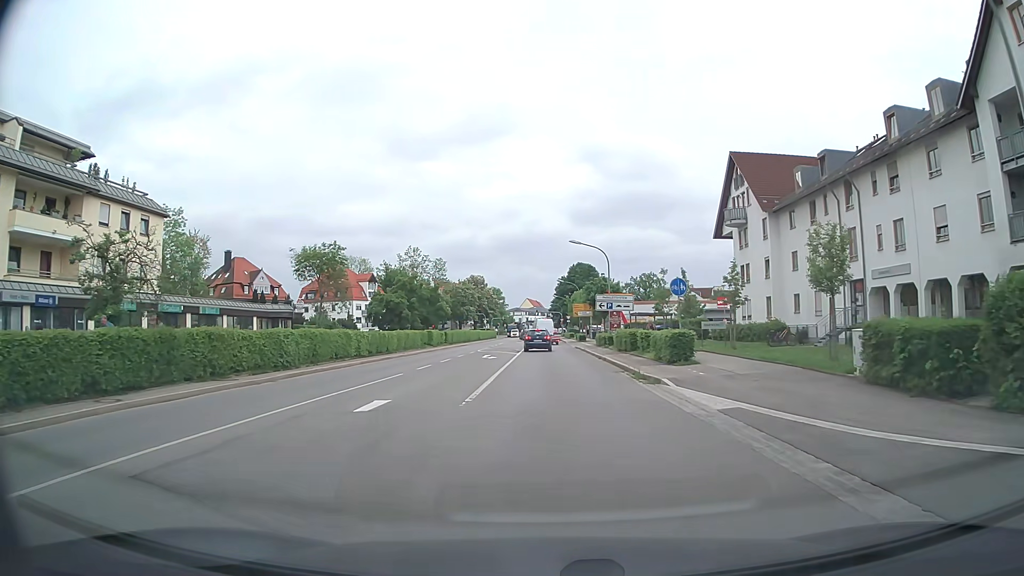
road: secondary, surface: asphalt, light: Day
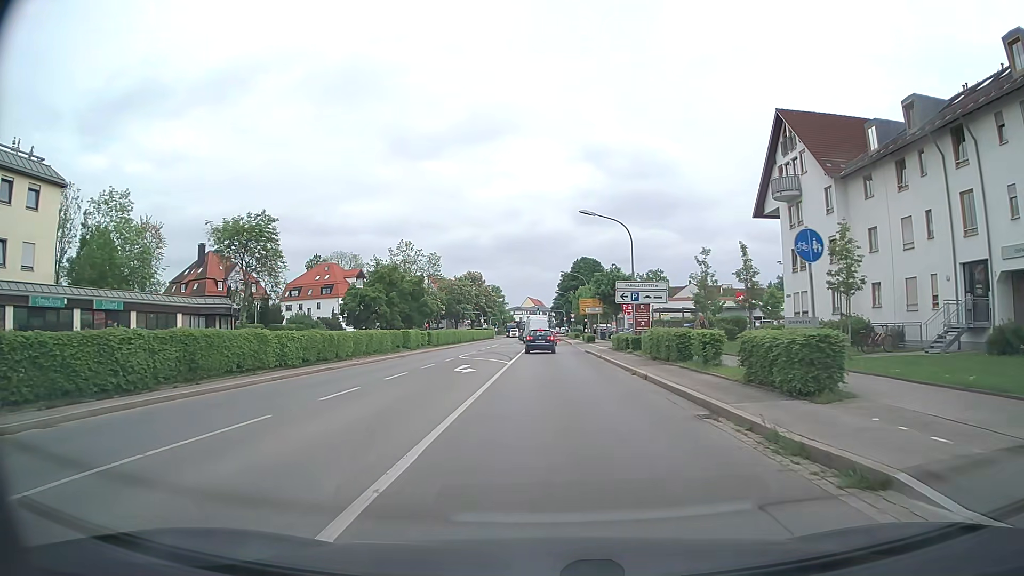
(0.0, +11.3) m; 0°
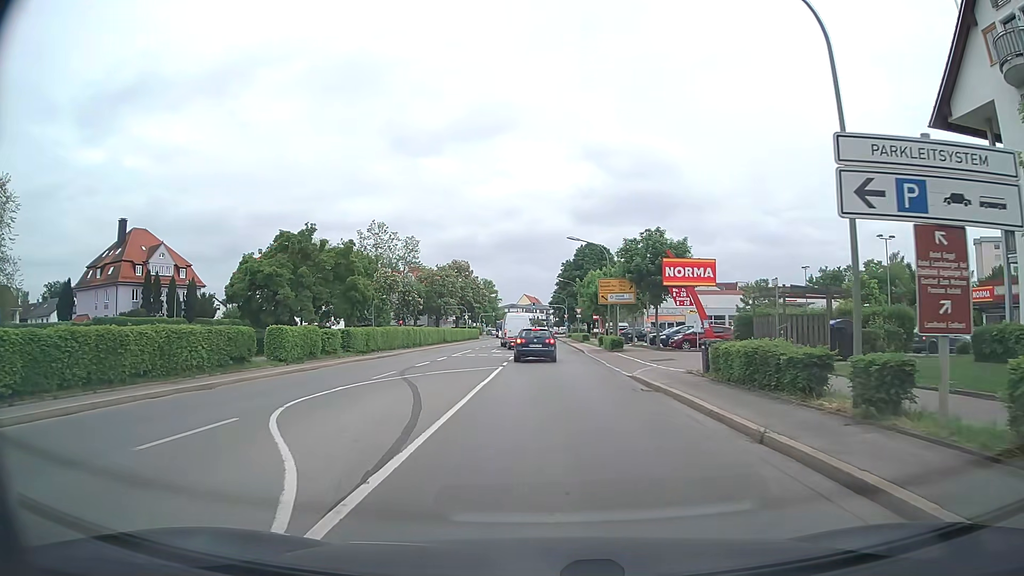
(+0.2, +24.7) m; +1°
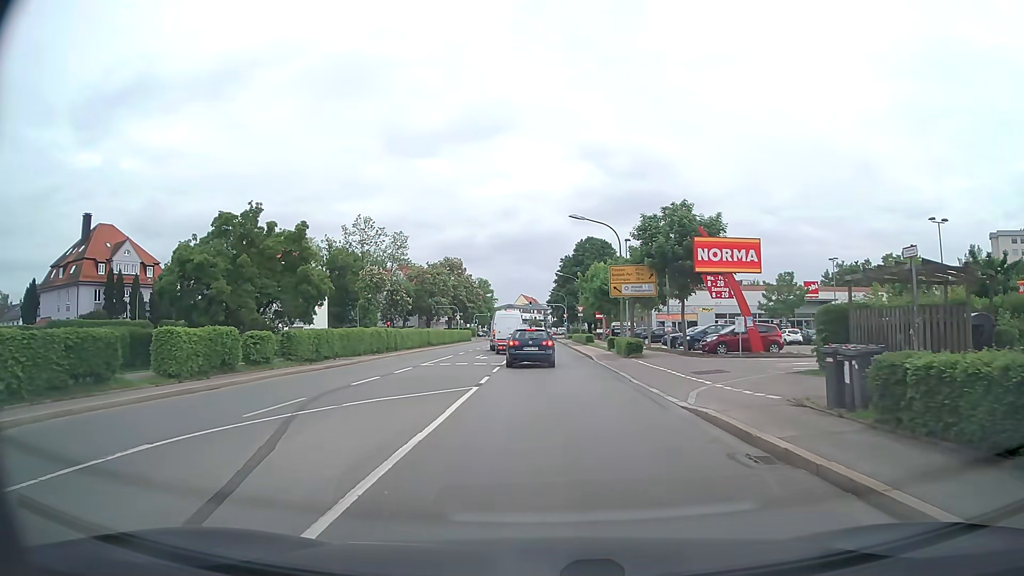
(0.0, +8.4) m; 0°
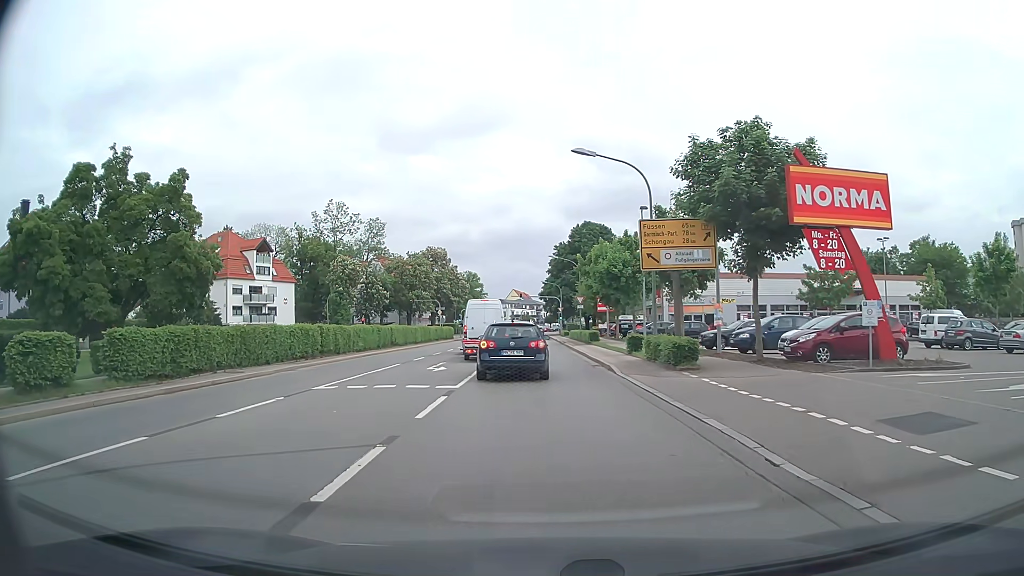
(0.0, +12.1) m; 0°
